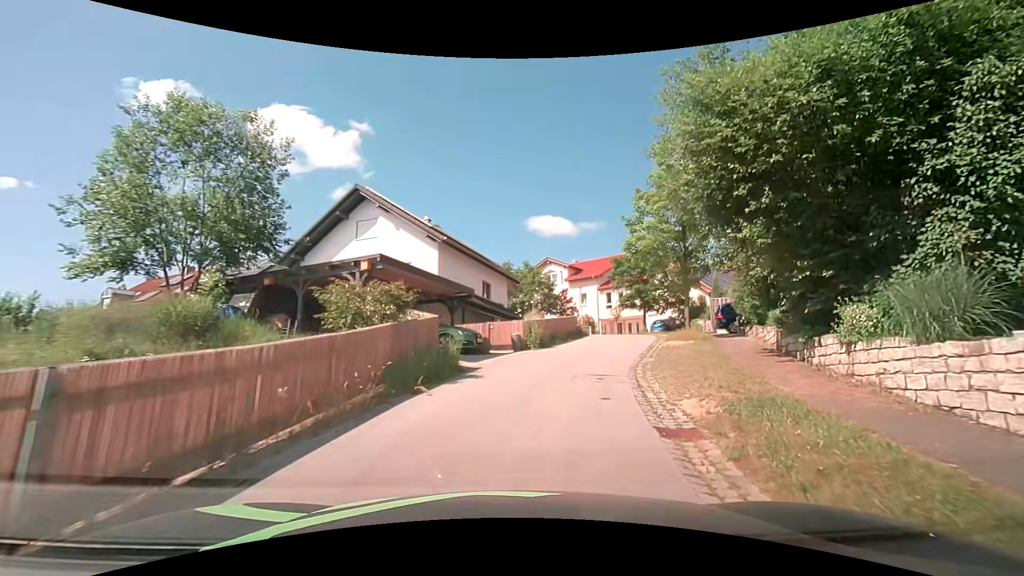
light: Day
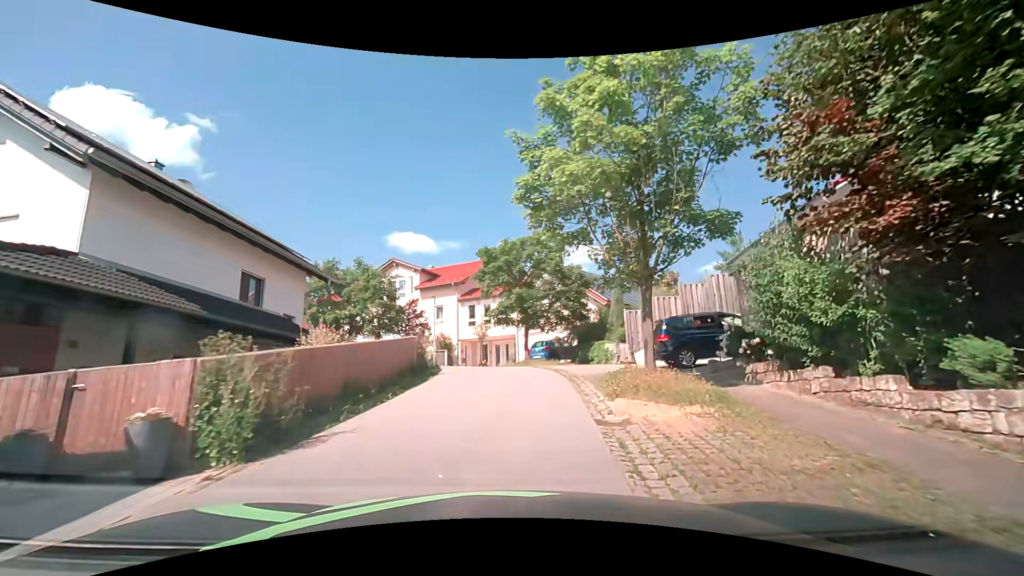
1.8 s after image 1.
(+1.9, +13.2) m; +16°
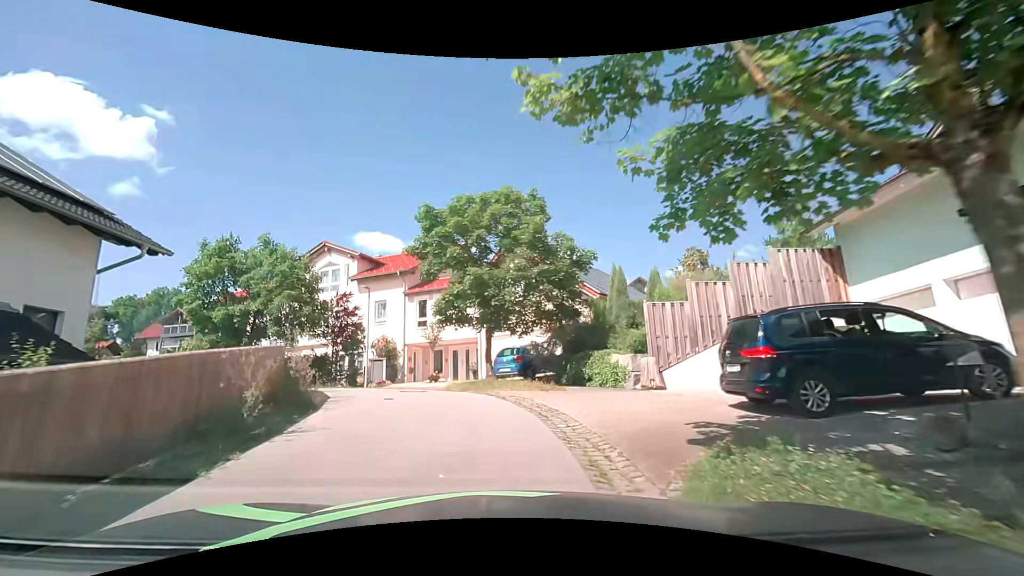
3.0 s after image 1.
(+0.5, +8.4) m; +4°
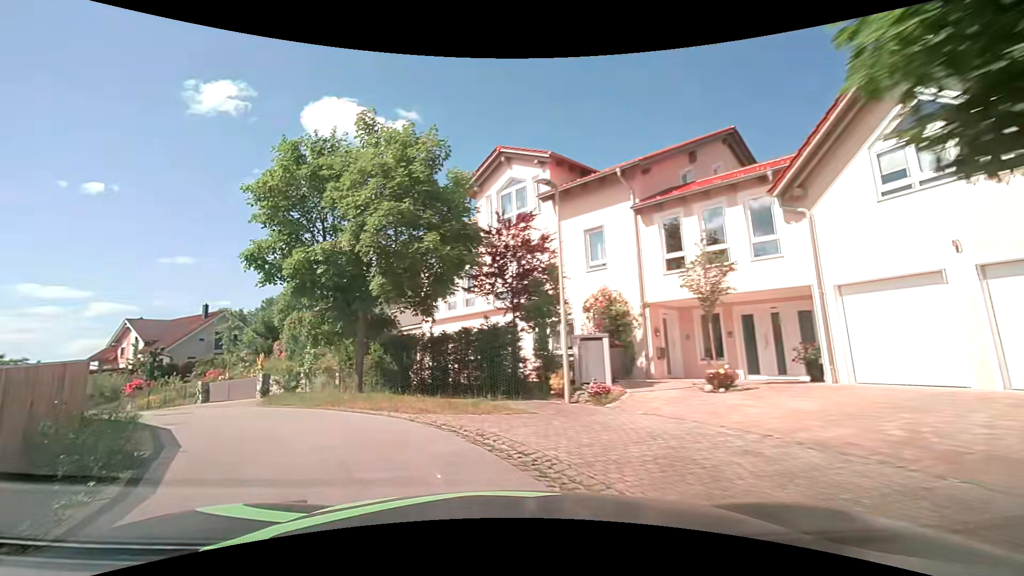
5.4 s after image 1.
(-2.2, +15.0) m; -24°
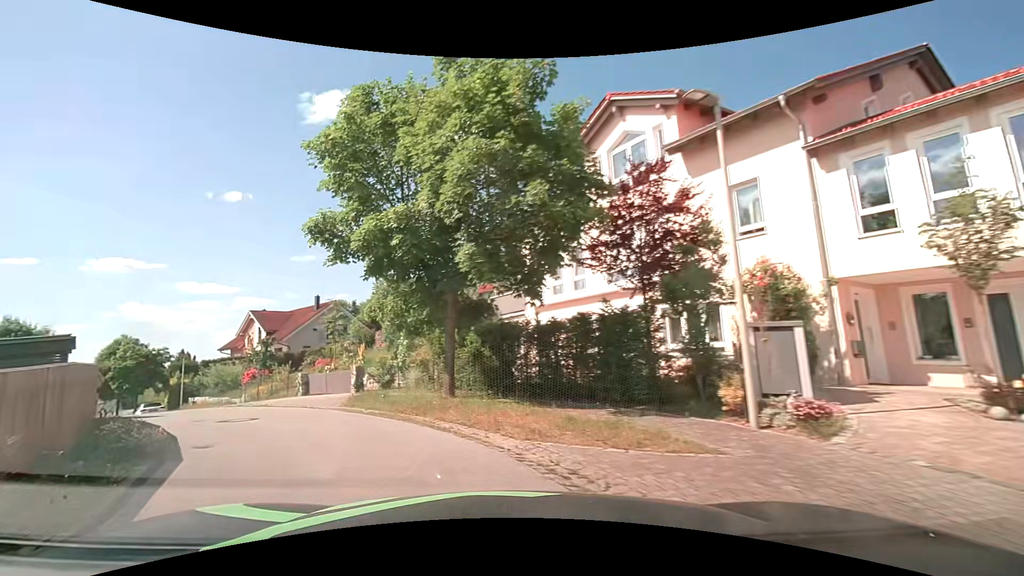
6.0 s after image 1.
(-0.4, +3.5) m; -12°
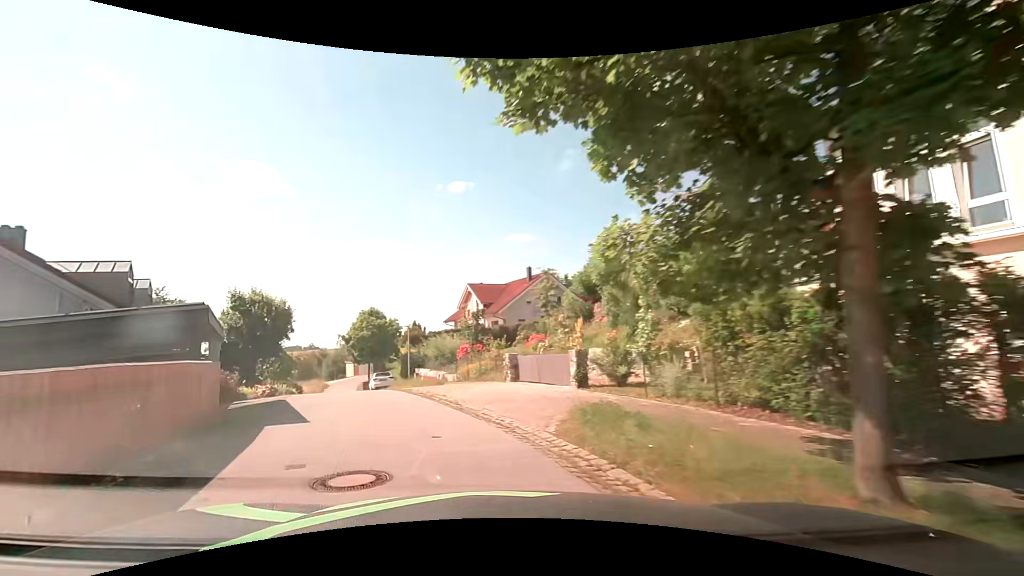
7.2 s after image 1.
(-1.6, +7.0) m; -24°
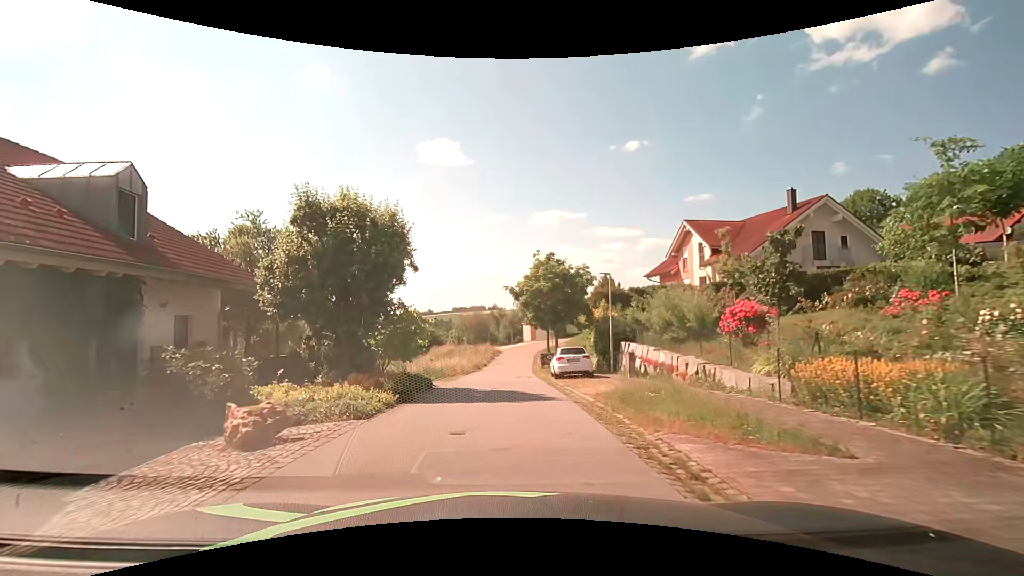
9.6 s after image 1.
(-4.3, +16.1) m; -22°
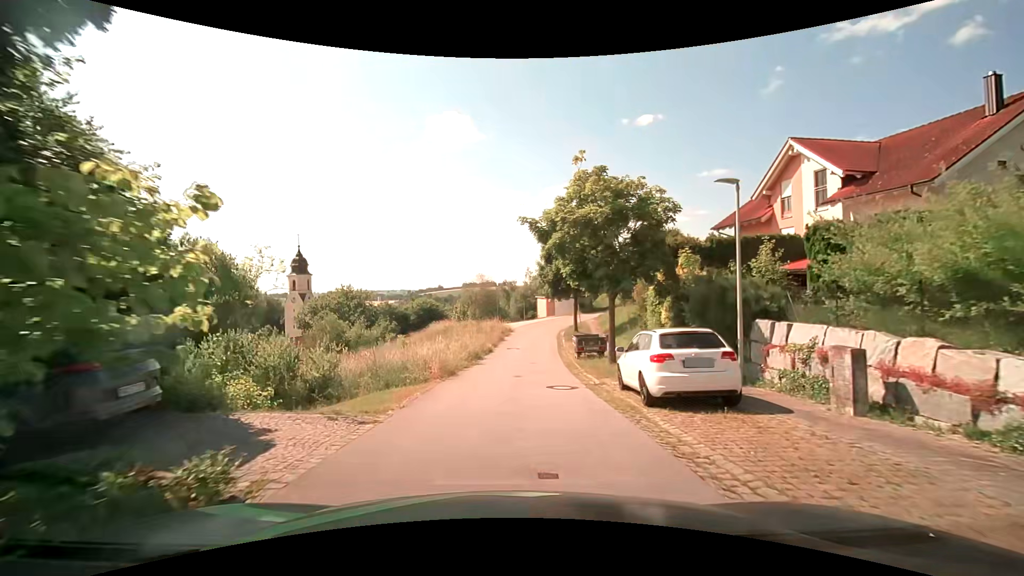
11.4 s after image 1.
(-0.2, +13.1) m; -1°
